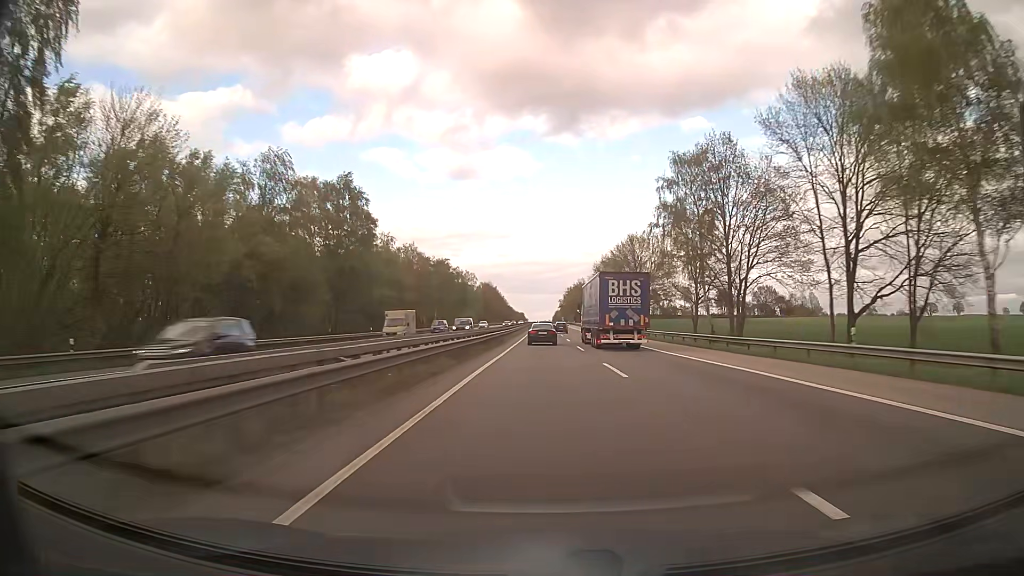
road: motorway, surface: asphalt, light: Day
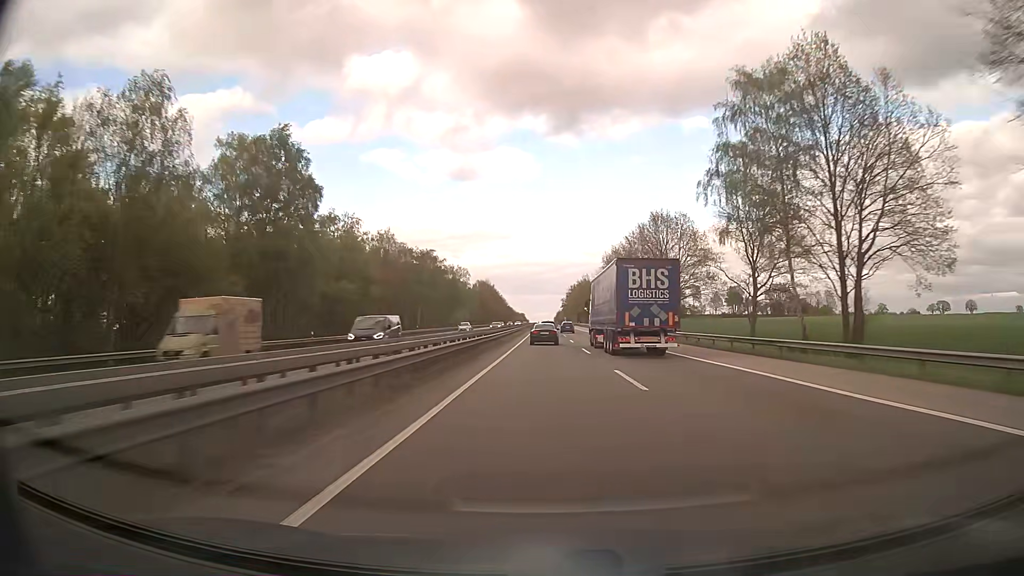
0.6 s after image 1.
(0.0, +20.5) m; 0°
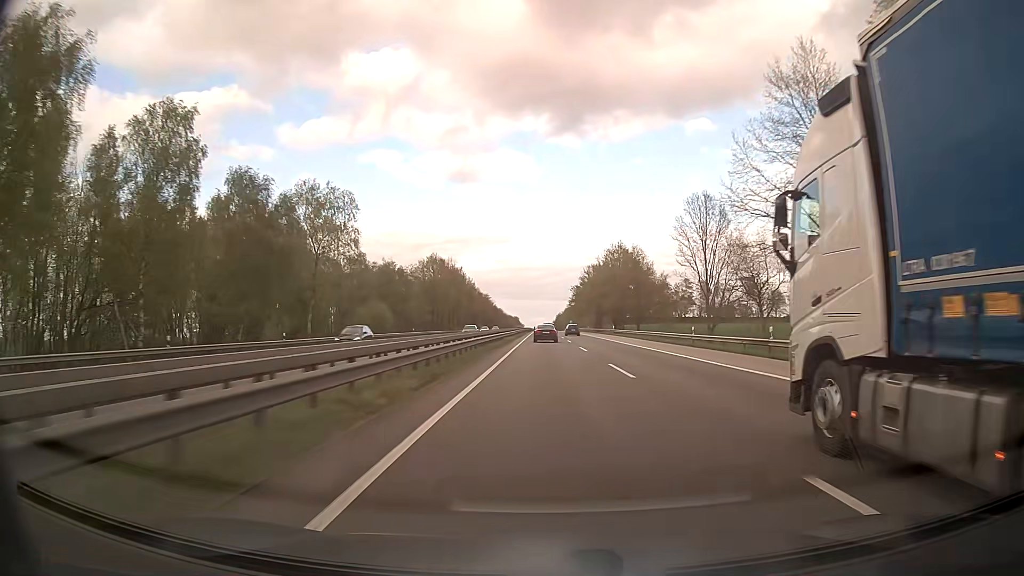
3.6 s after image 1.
(-0.1, +102.5) m; 0°
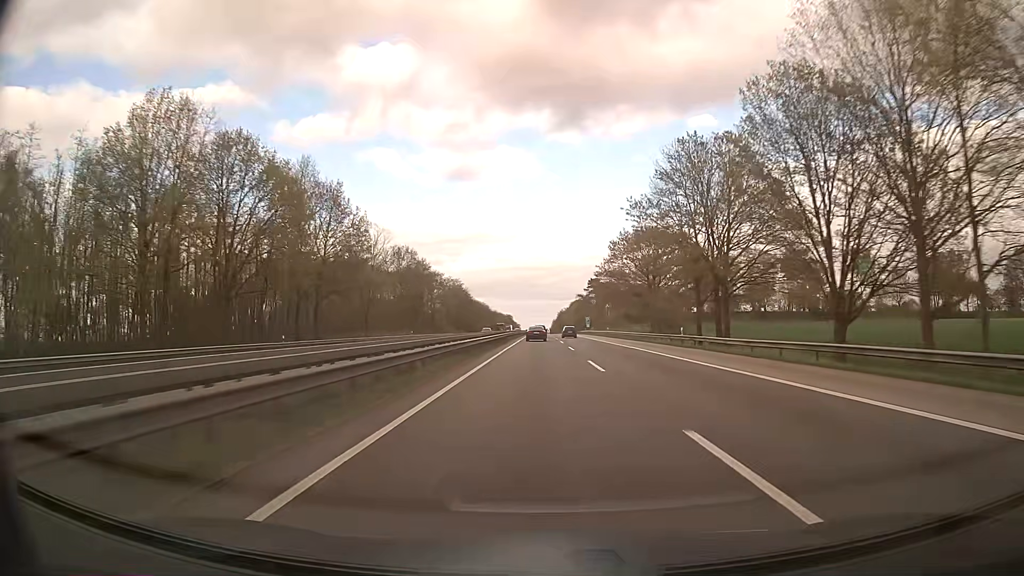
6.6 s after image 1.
(+0.6, +102.9) m; 0°
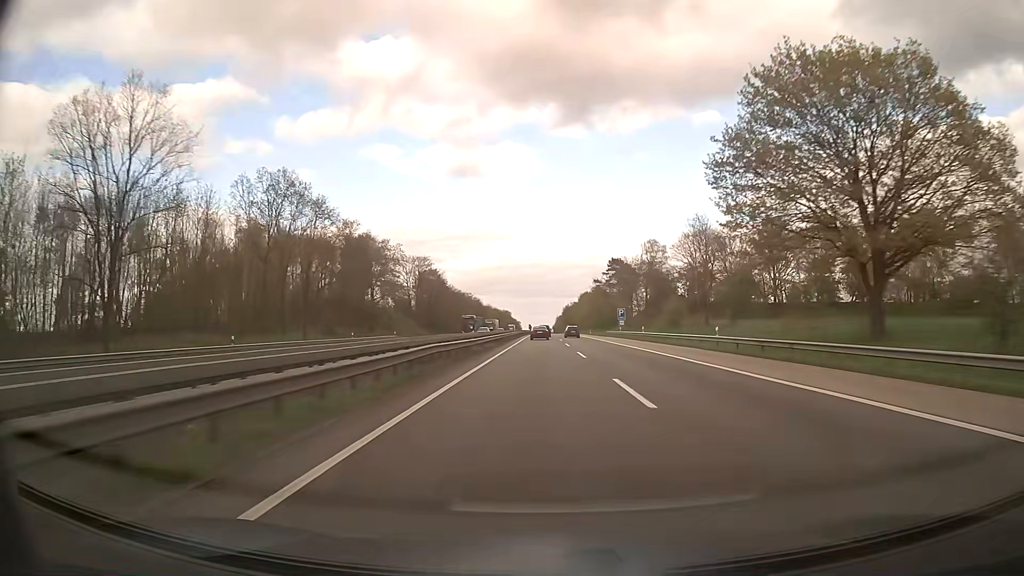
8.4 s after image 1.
(-0.2, +61.9) m; 0°
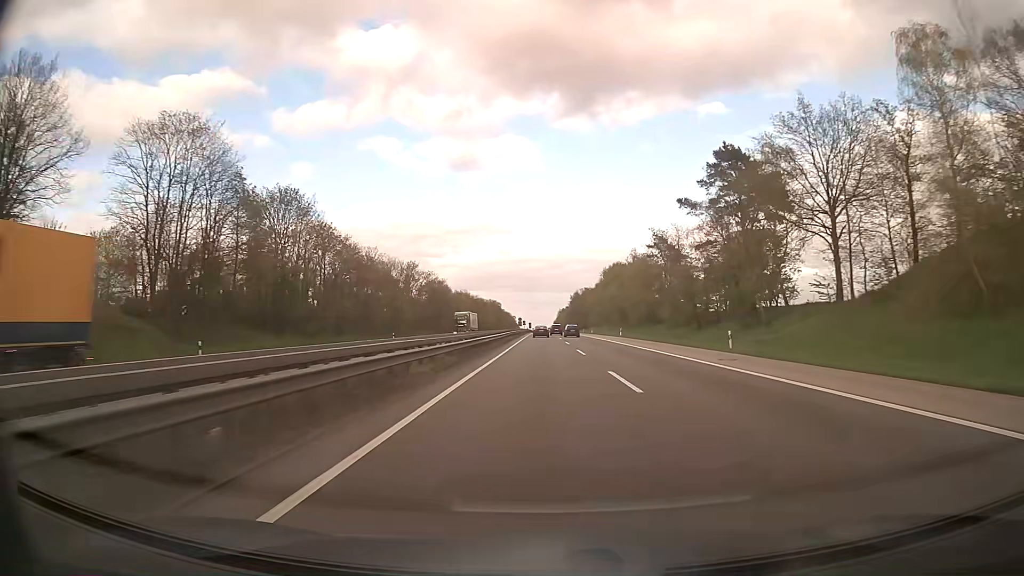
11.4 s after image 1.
(0.0, +103.3) m; 0°
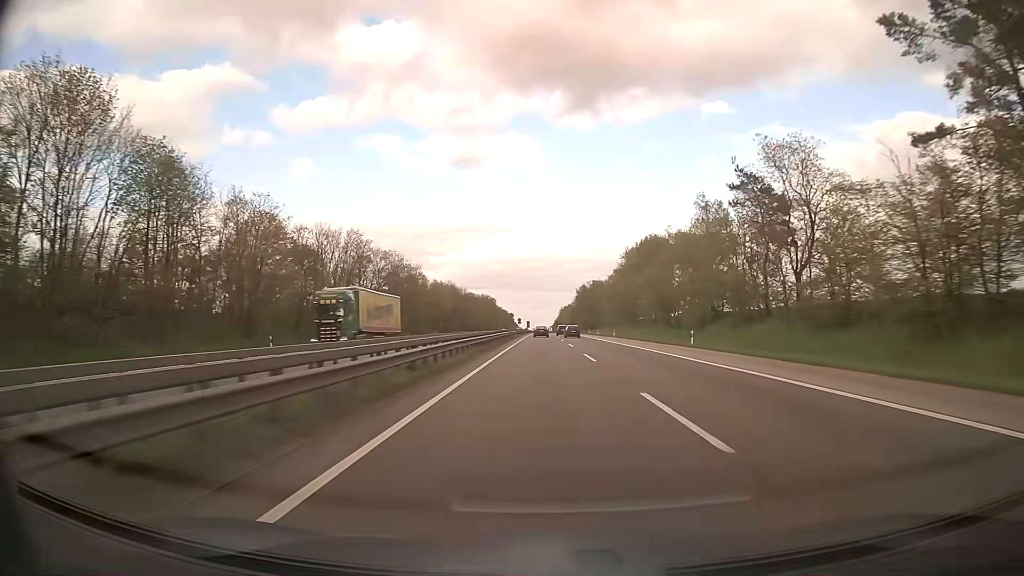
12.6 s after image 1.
(0.0, +41.4) m; 0°
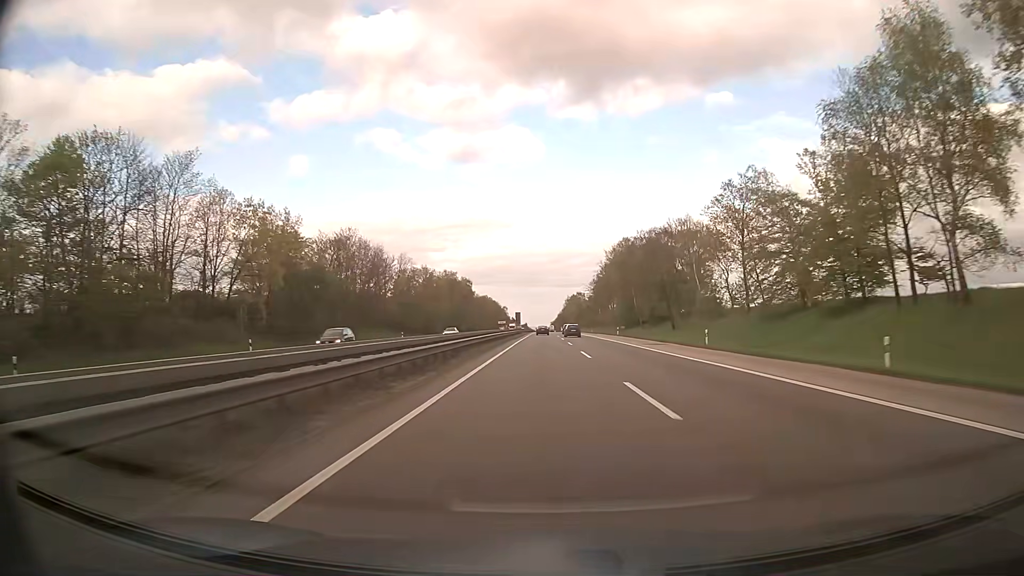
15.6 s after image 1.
(-0.1, +103.4) m; 0°
(0, +10) (0, +20) (0, +30) (0, +40) (0, +50) (0, +60) (0, +70) (0, +80) (0, +90) (0, +100) m
